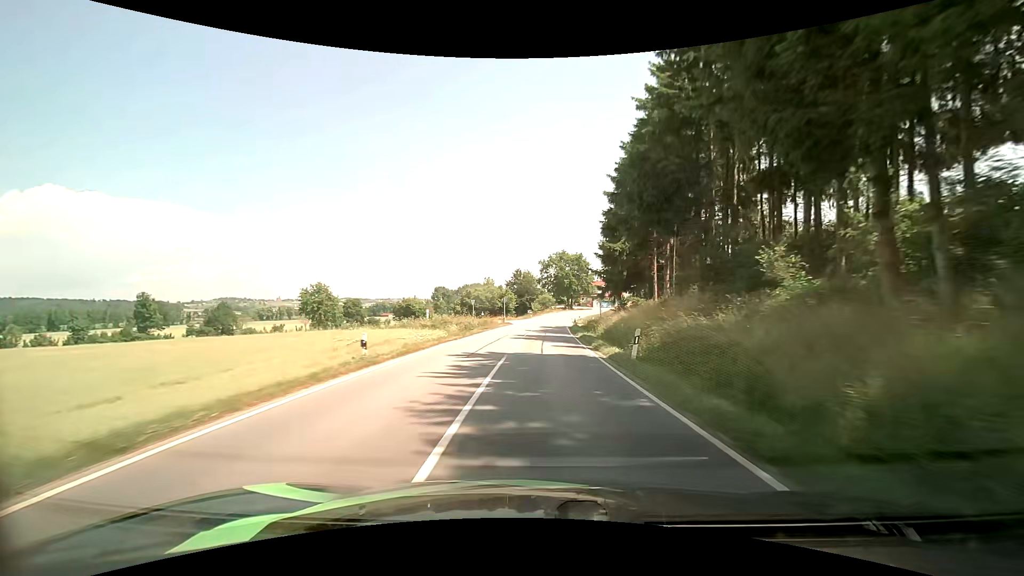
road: secondary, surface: asphalt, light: Day
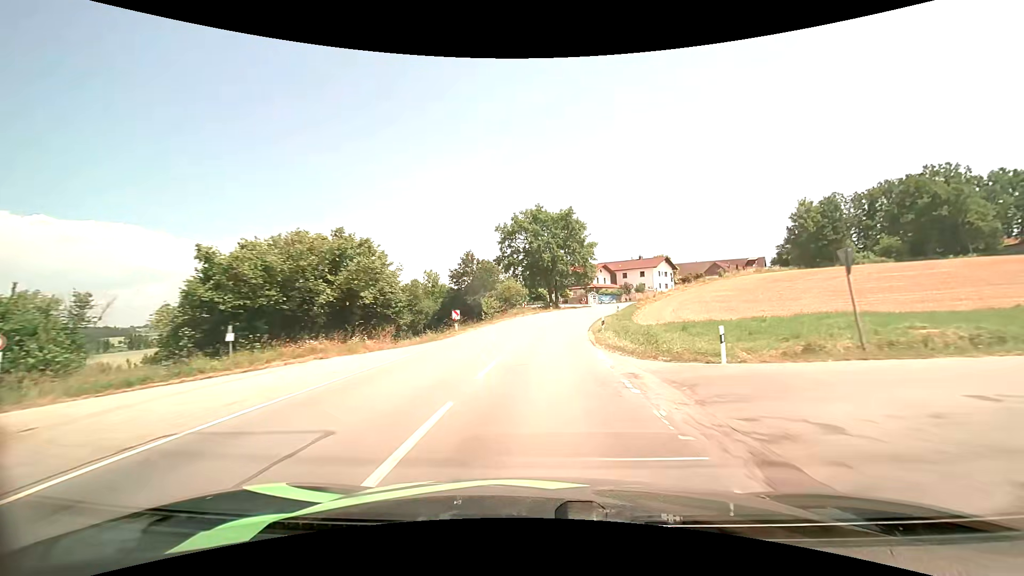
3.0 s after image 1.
(+2.0, +55.9) m; +4°
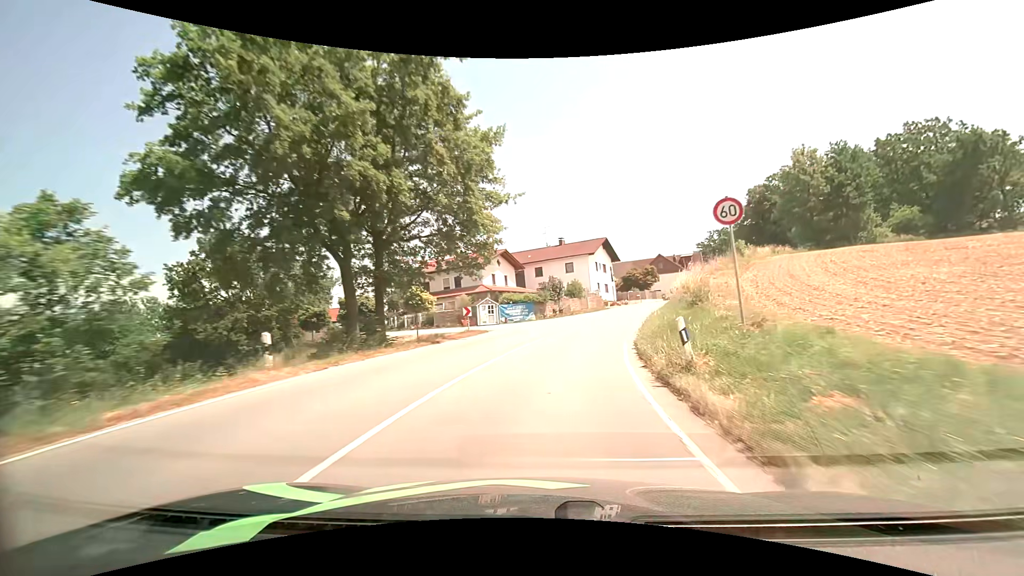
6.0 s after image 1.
(+4.5, +51.1) m; +13°
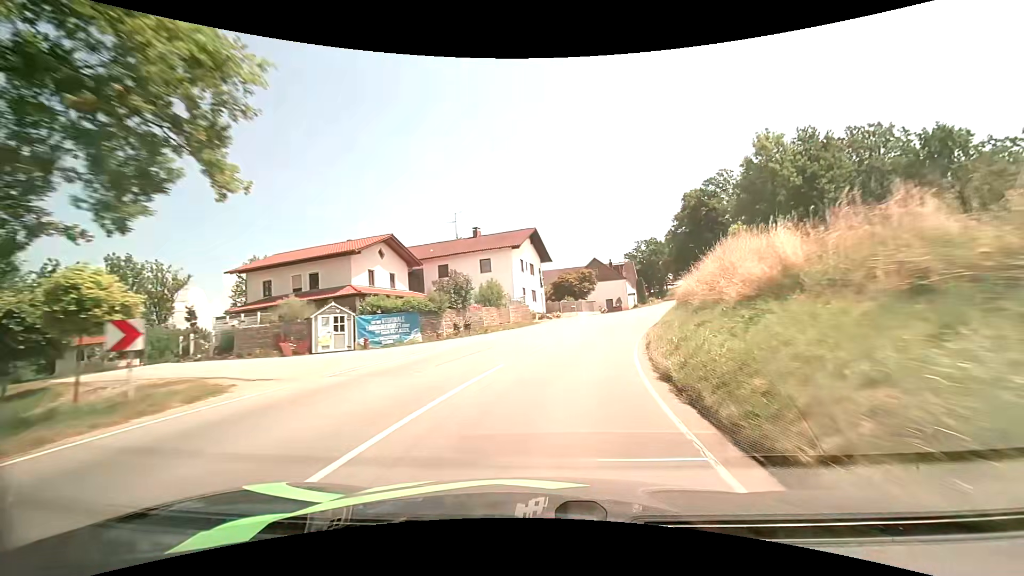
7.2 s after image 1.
(+1.4, +17.9) m; +9°
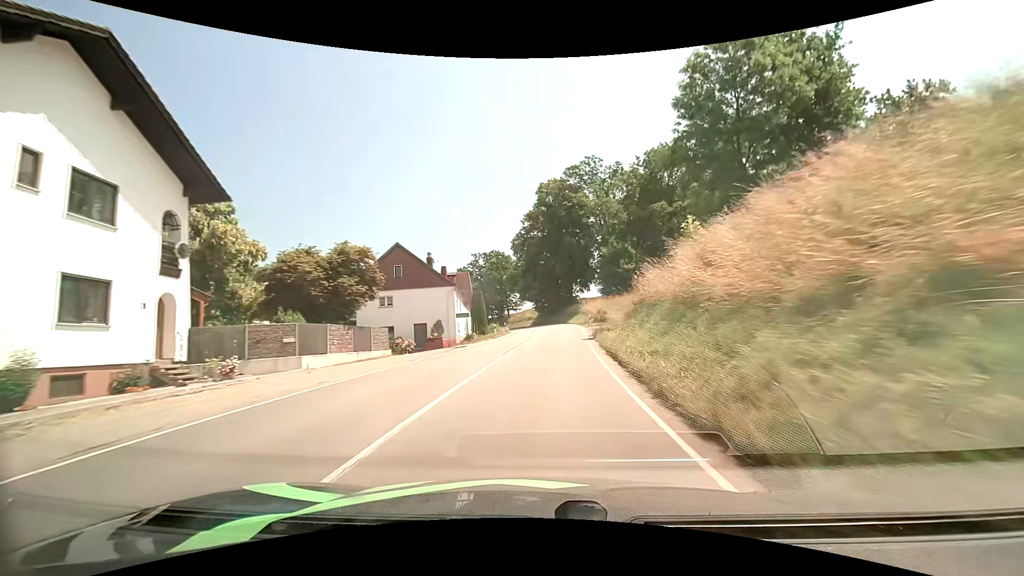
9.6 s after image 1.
(+6.4, +36.2) m; +19°
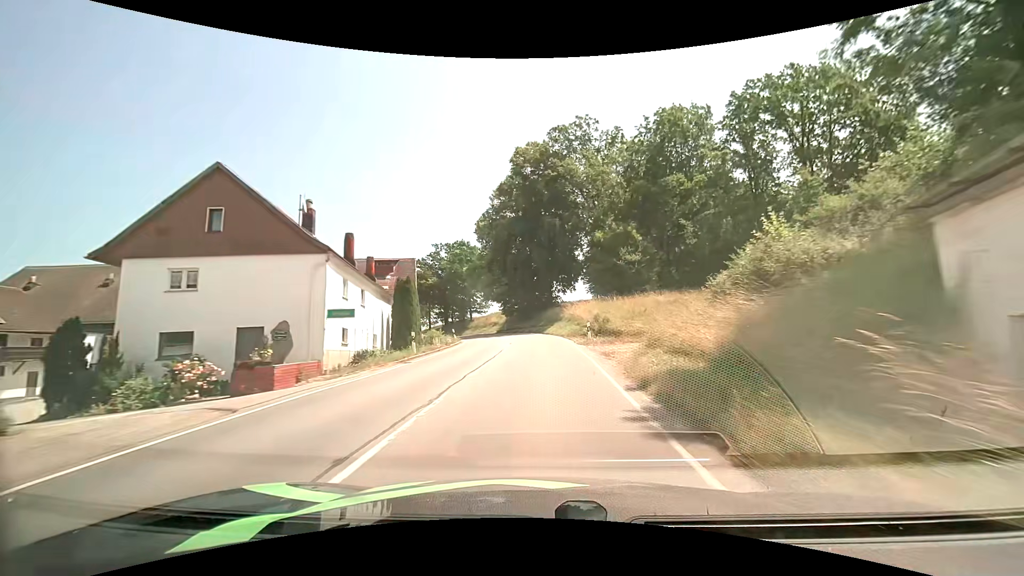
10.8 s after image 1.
(+0.5, +19.7) m; +3°
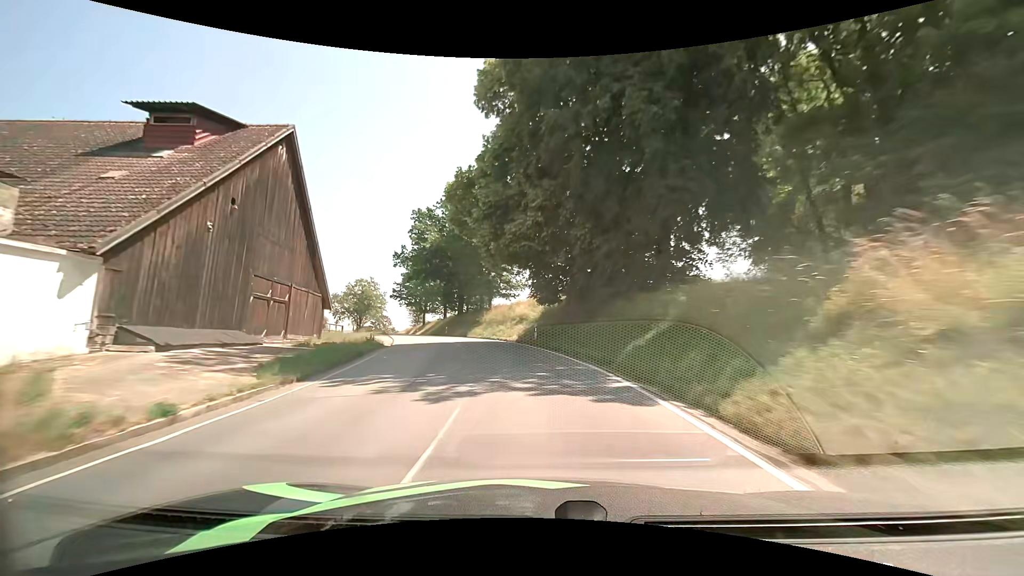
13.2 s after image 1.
(-0.8, +39.7) m; -6°
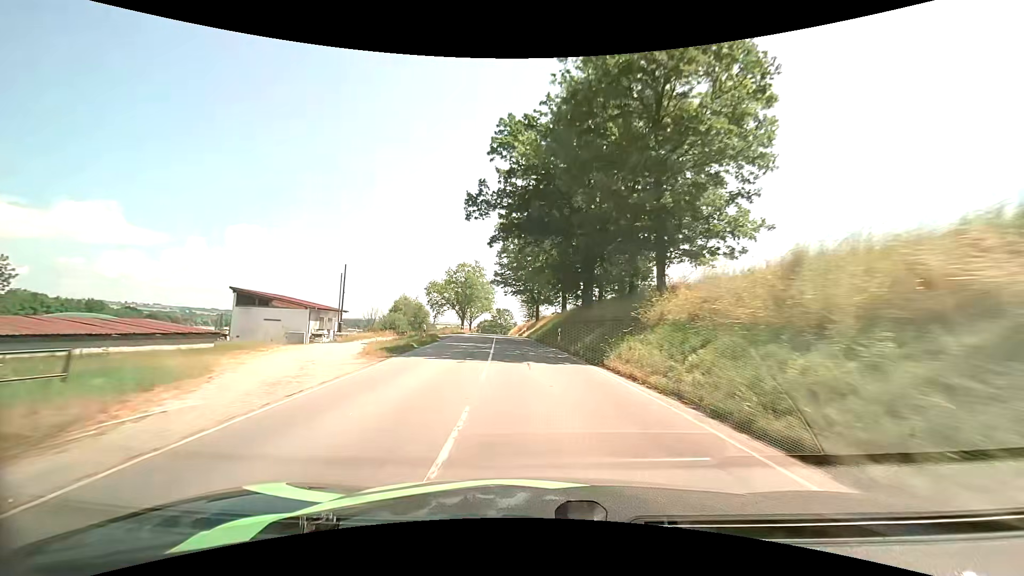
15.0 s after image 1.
(-4.3, +29.9) m; -15°
(0, +10) (-1, +20) (-2, +30) (-2, +40) (-3, +50) (-4, +60) (-5, +70) (-6, +80) (-7, +90) (-8, +100) m
